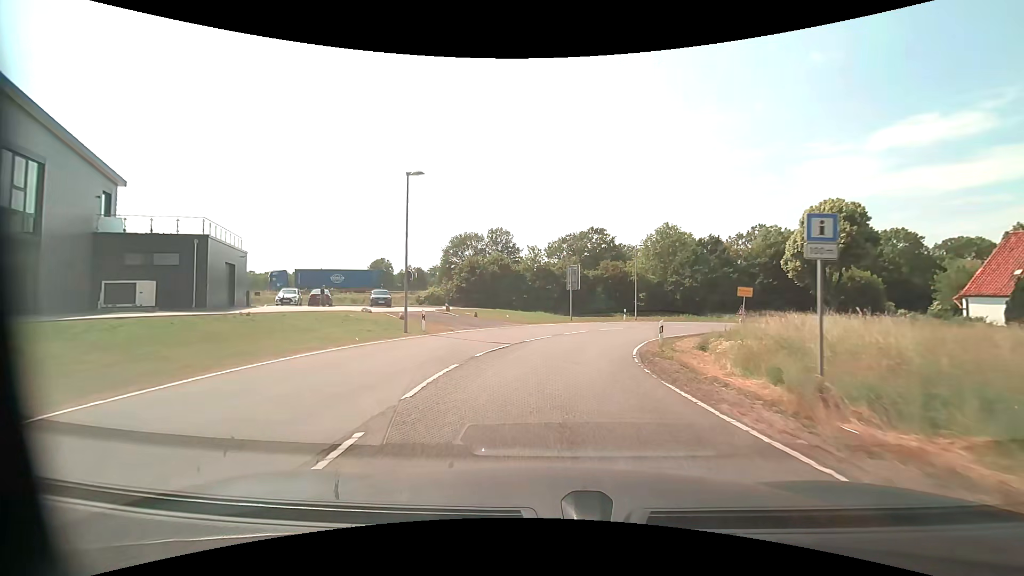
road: secondary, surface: asphalt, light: Day
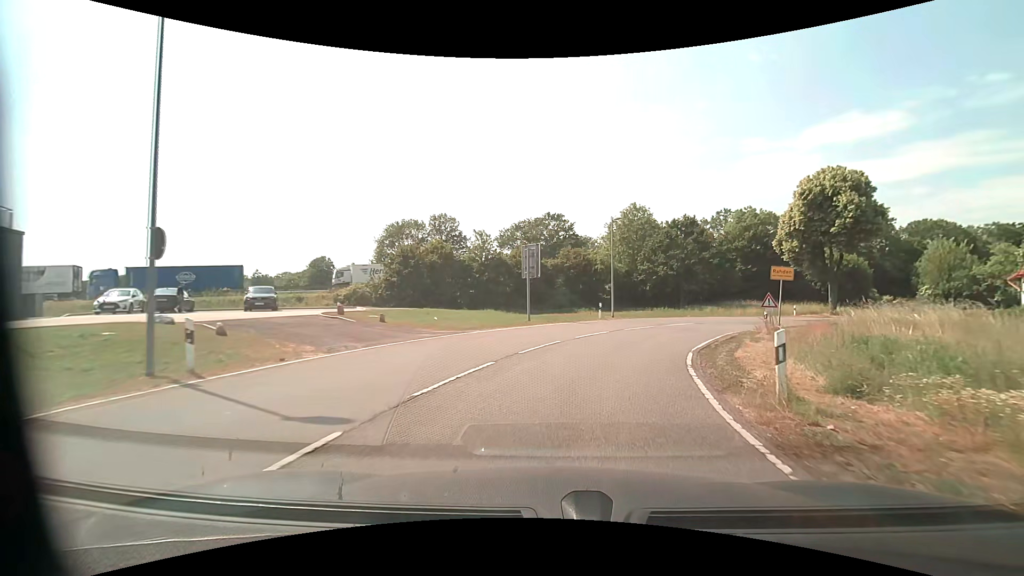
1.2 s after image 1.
(+0.3, +12.0) m; +5°
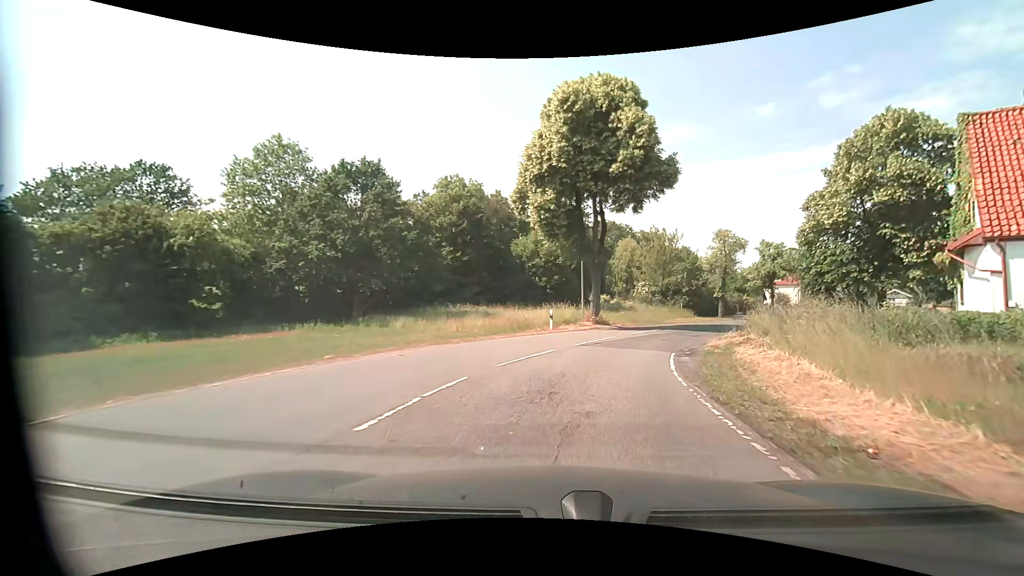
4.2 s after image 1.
(+8.3, +28.6) m; +33°
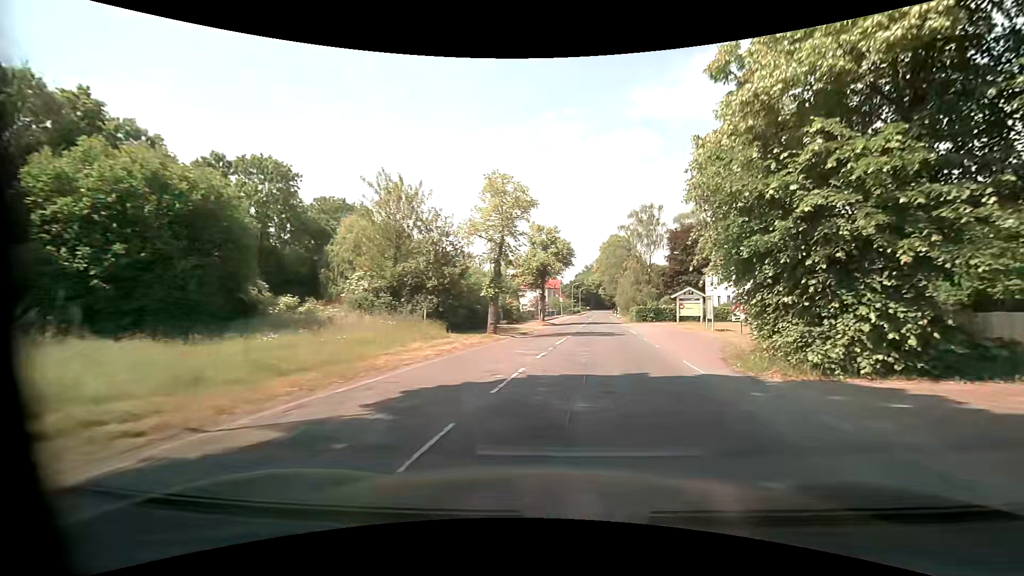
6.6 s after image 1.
(+6.3, +25.3) m; +28°
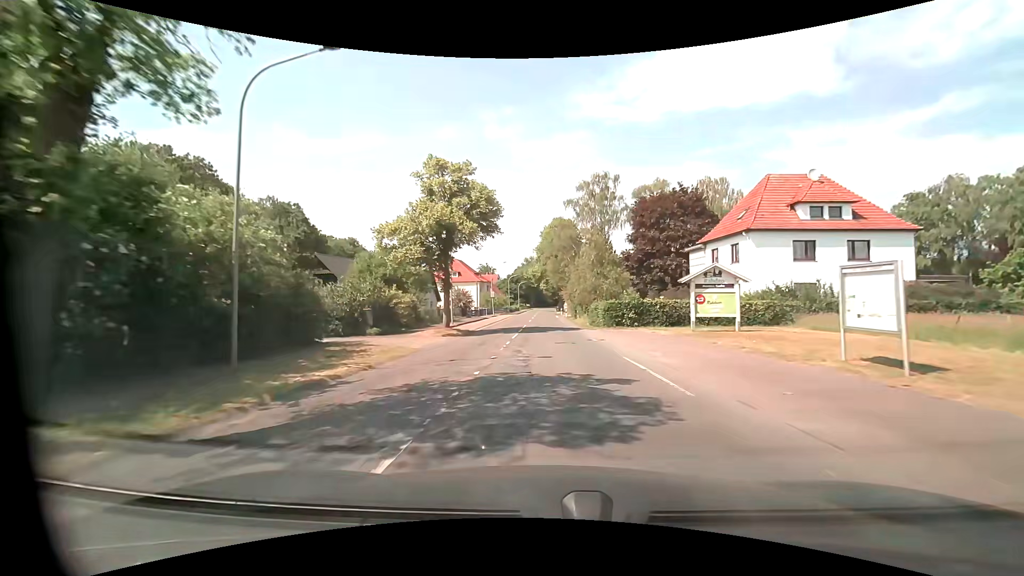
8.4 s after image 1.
(+1.9, +21.8) m; +7°
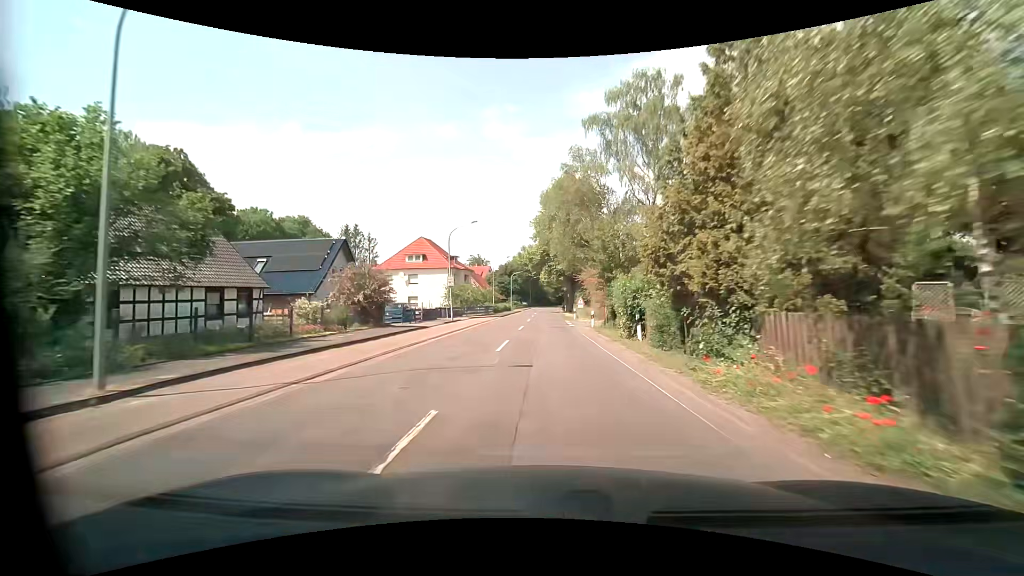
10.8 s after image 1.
(-0.2, +32.2) m; 0°
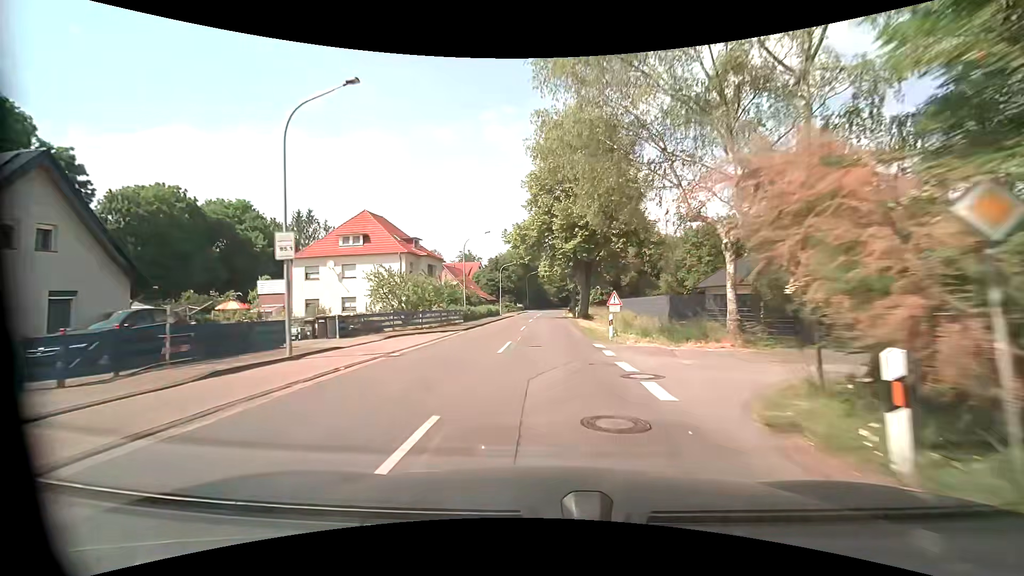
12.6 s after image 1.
(-0.2, +24.4) m; 0°
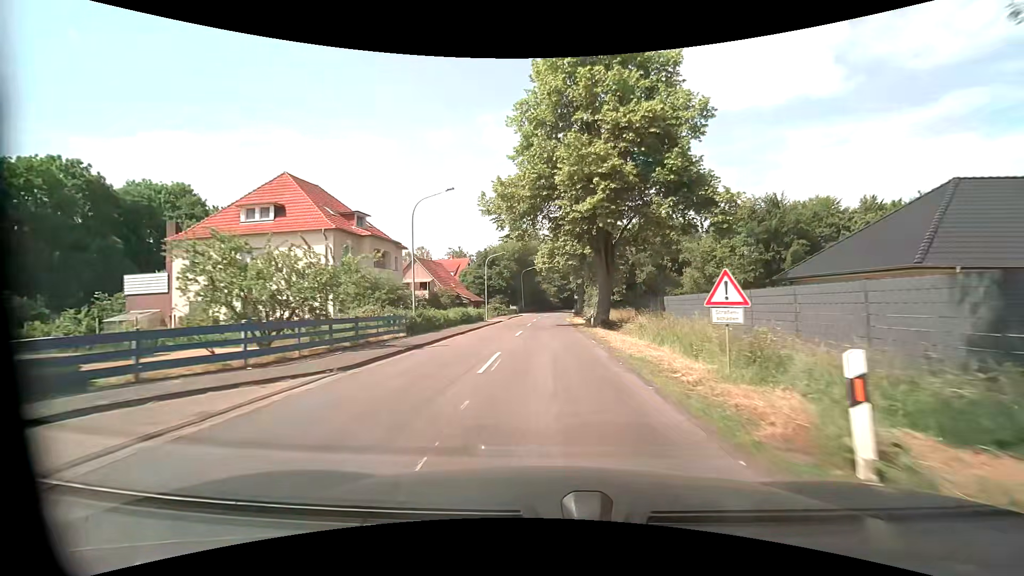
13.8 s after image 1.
(-0.1, +16.3) m; -1°
